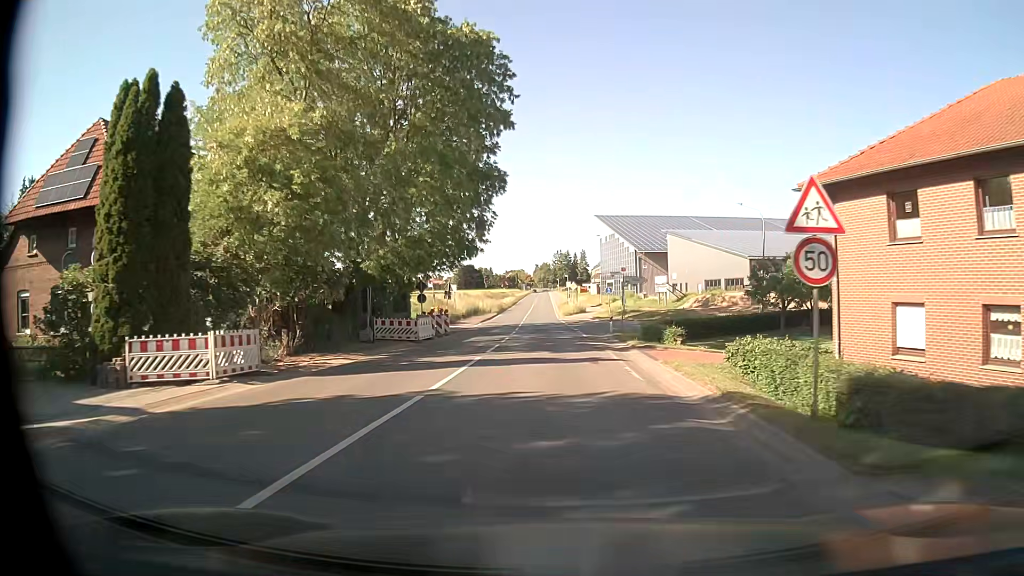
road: secondary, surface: asphalt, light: Day
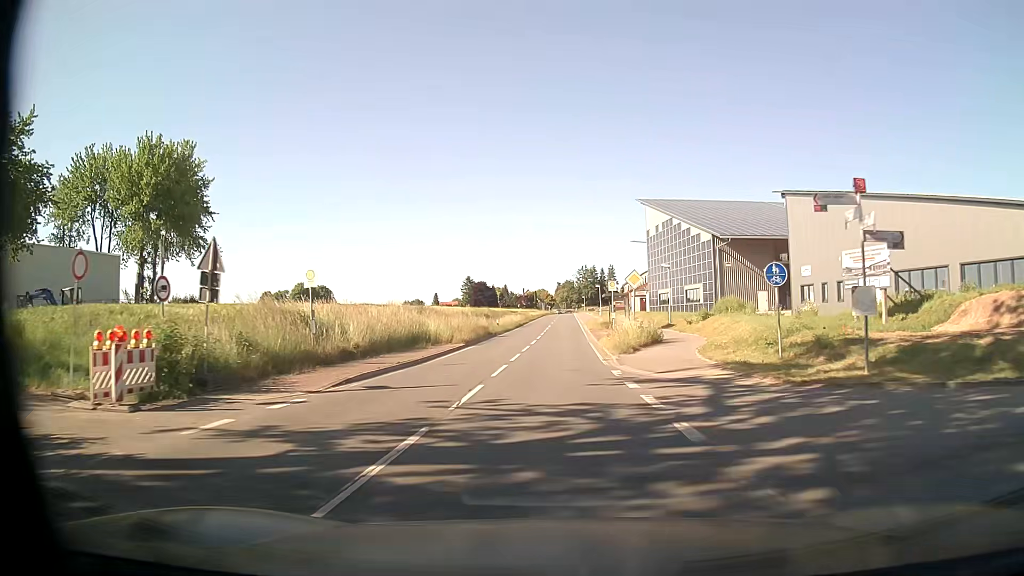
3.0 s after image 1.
(-0.7, +40.4) m; -2°
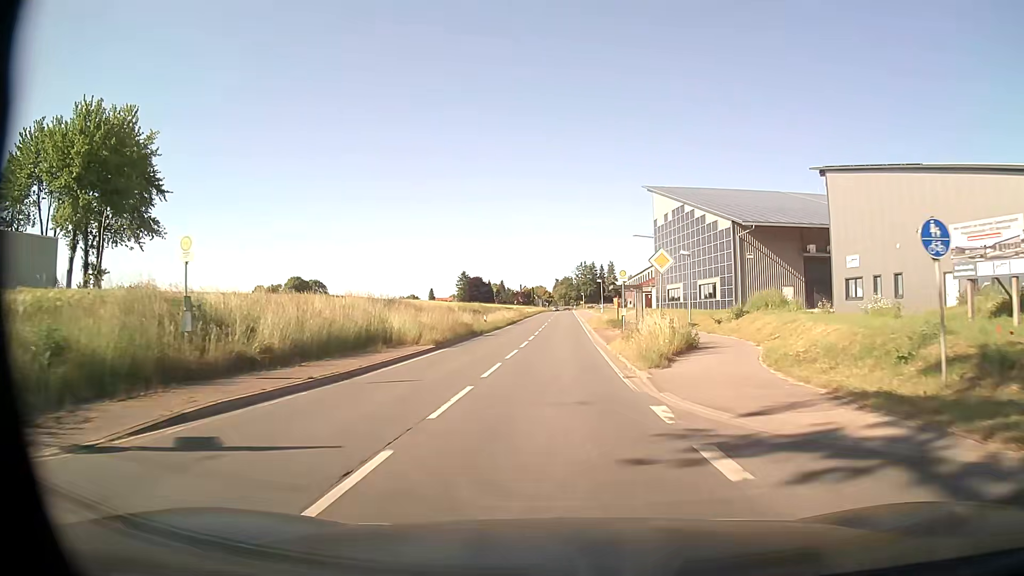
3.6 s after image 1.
(0.0, +8.1) m; 0°
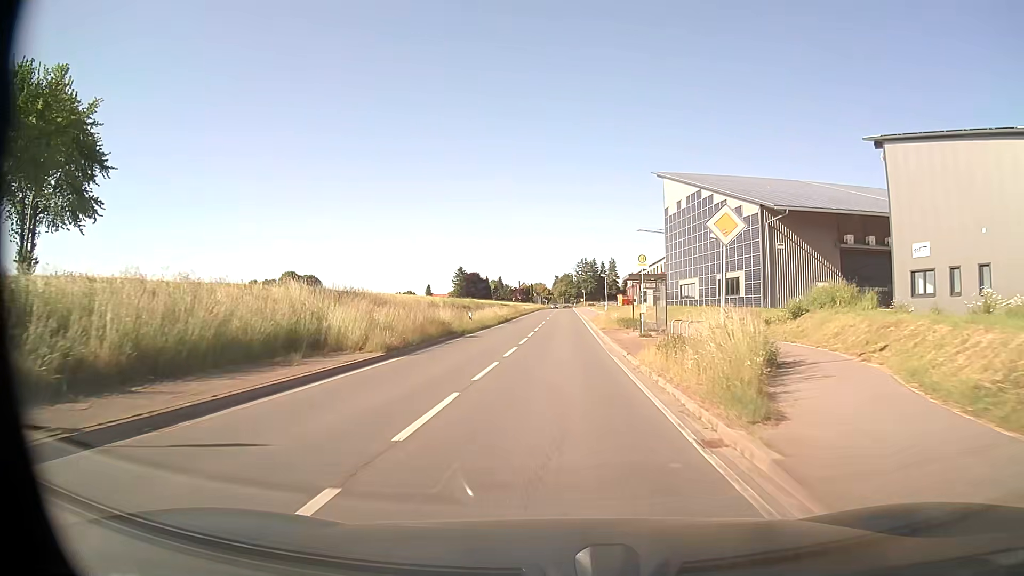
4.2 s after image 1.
(+0.1, +8.1) m; +1°
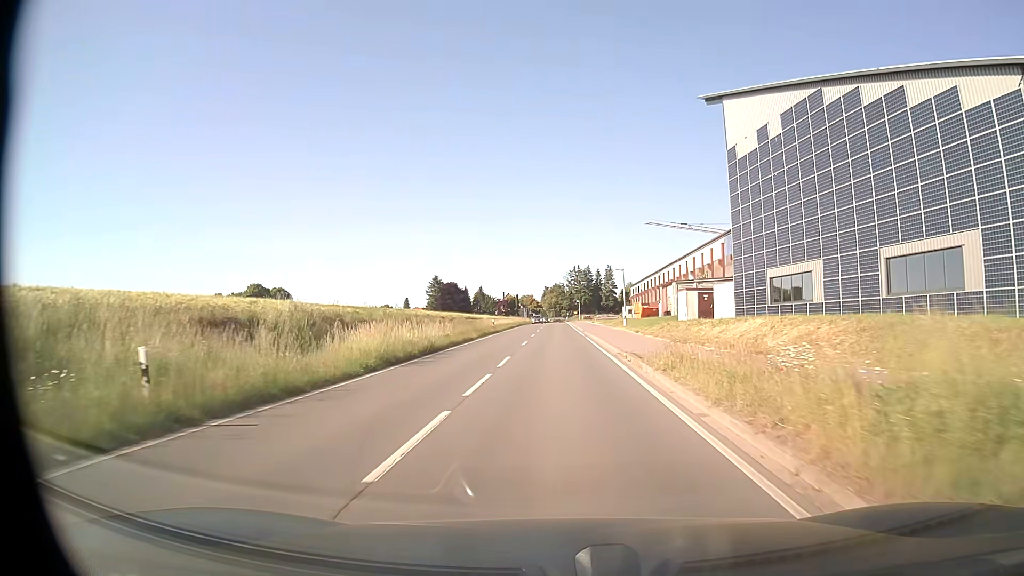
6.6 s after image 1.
(+0.1, +32.3) m; +1°
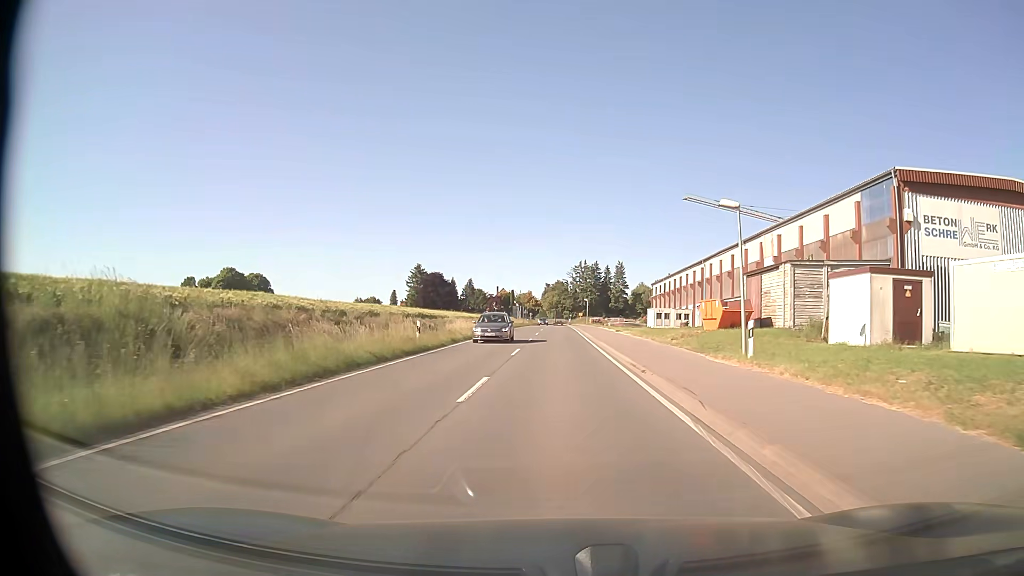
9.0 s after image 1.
(-0.2, +31.9) m; 0°
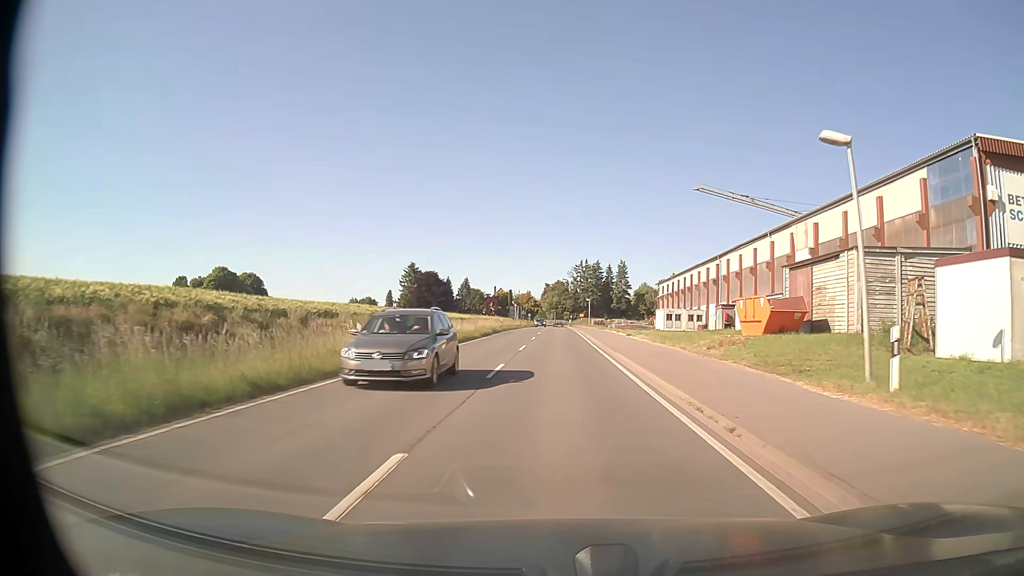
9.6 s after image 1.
(0.0, +8.0) m; 0°
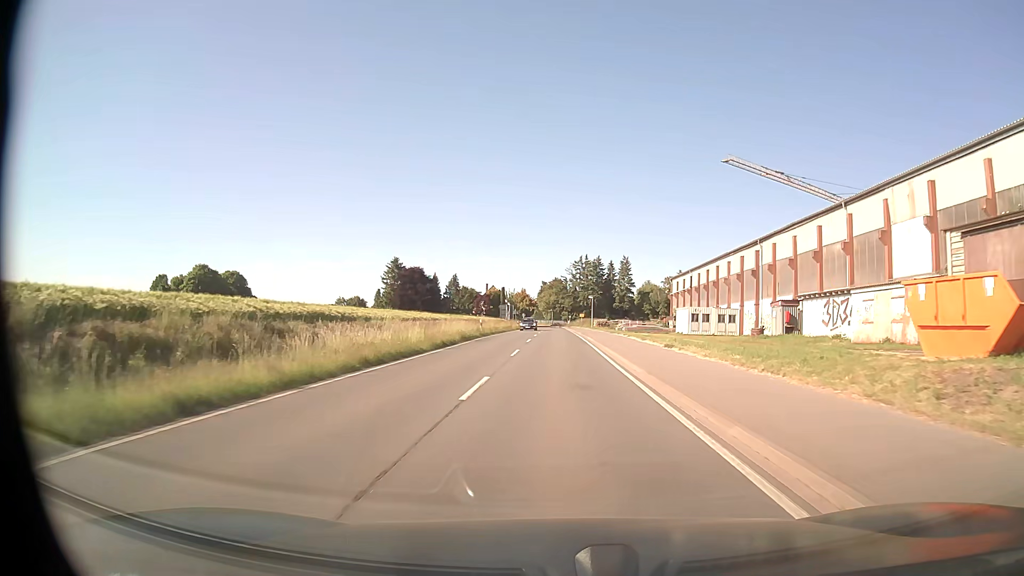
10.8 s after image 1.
(0.0, +16.0) m; 0°
(0, +10) (0, +20) (0, +30) (0, +40) (0, +50) (0, +60) (0, +70) (0, +80) (0, +90) (0, +100) m
